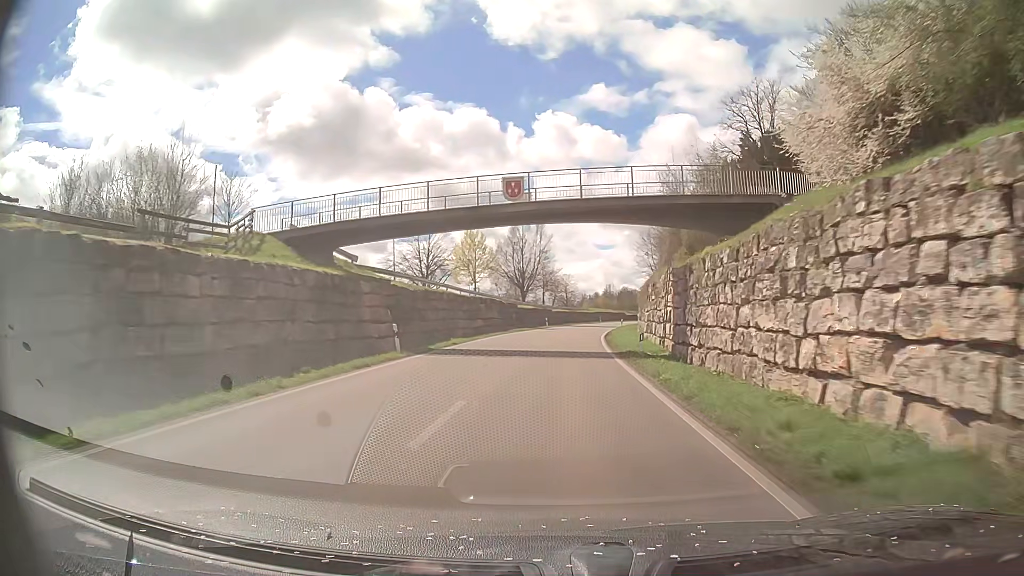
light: Day
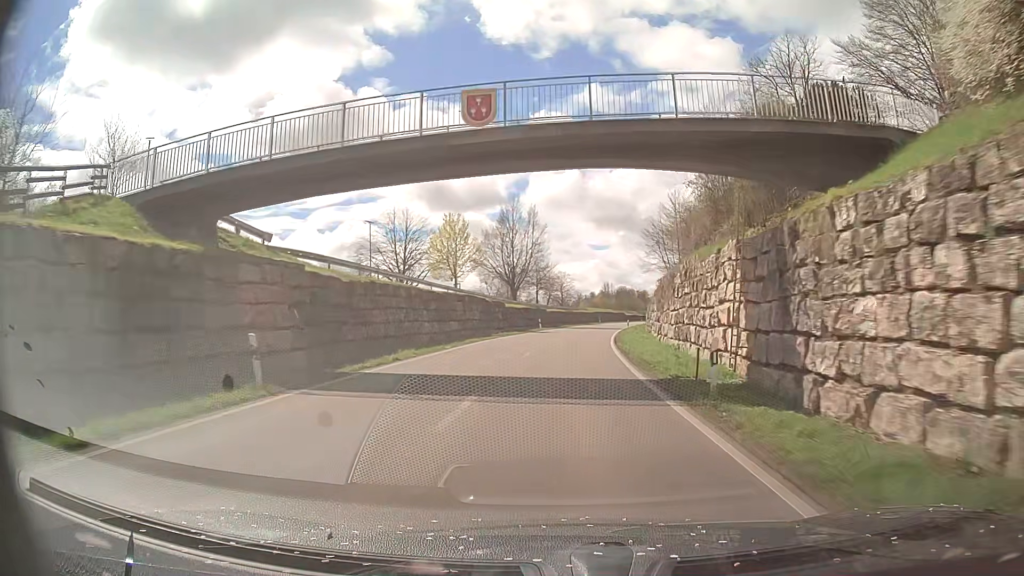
(0.0, +10.6) m; 0°
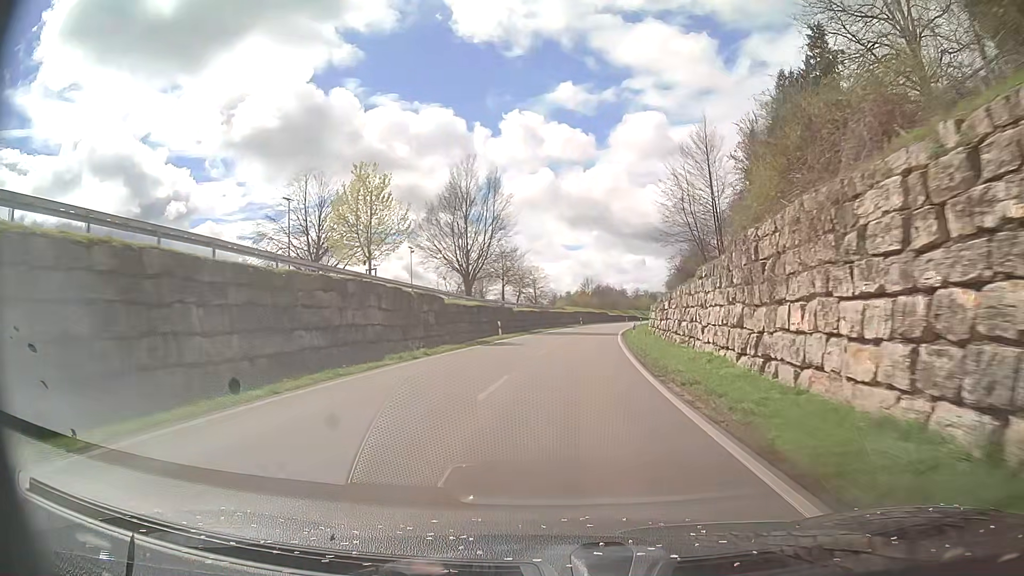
(+0.4, +21.2) m; +1°
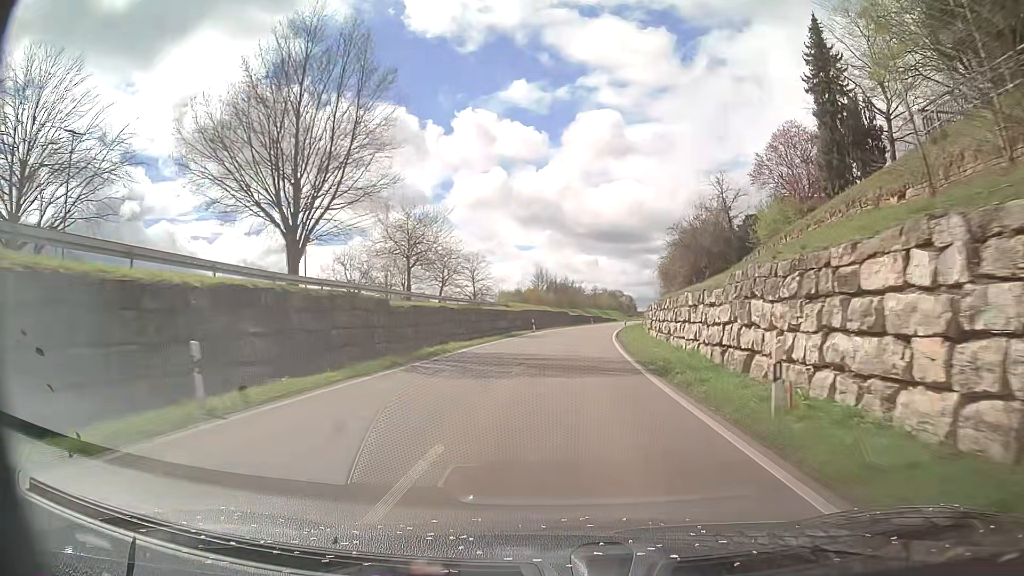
(+1.5, +31.6) m; +5°
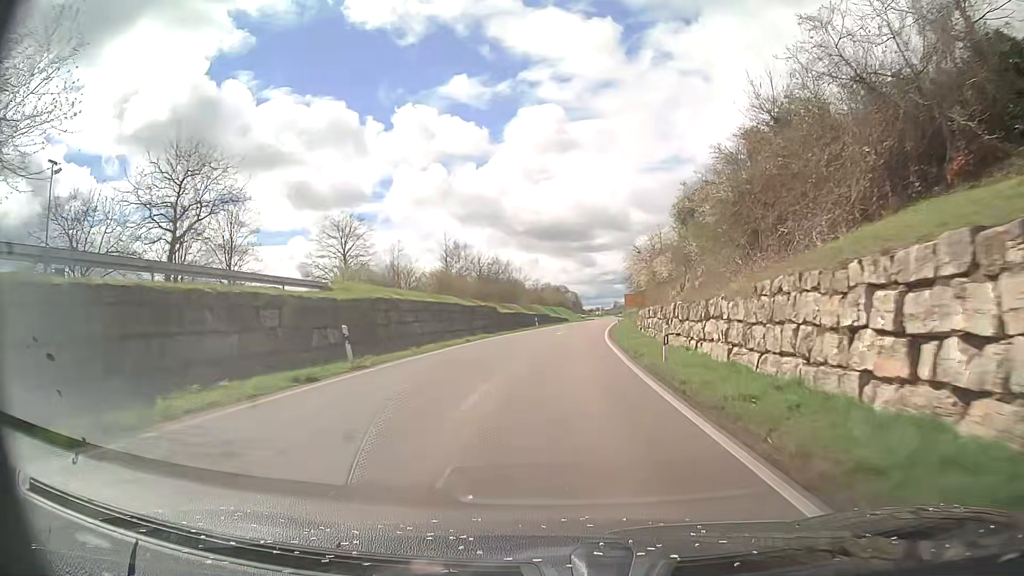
(+1.9, +42.3) m; +5°
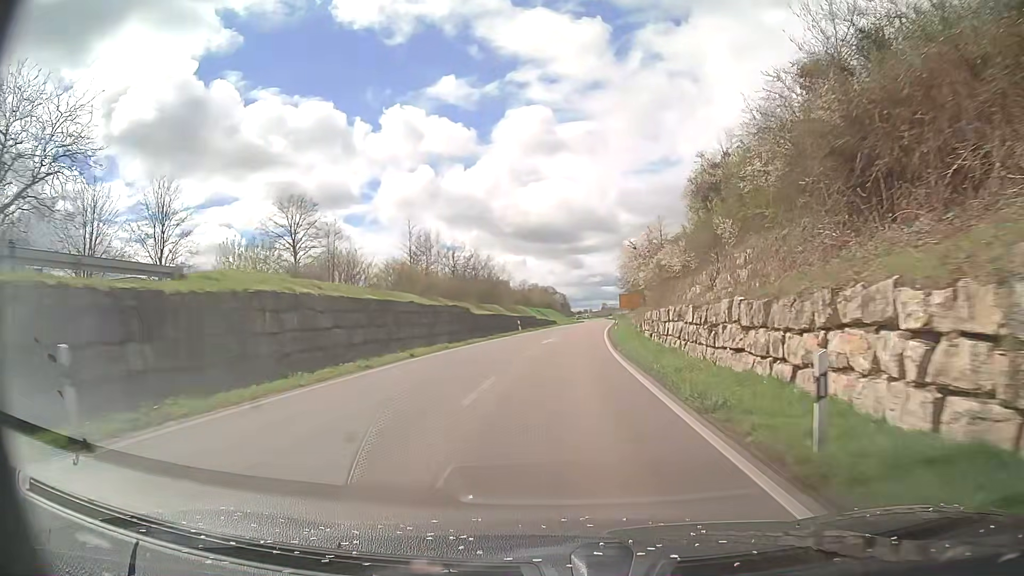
(+0.1, +10.6) m; +1°
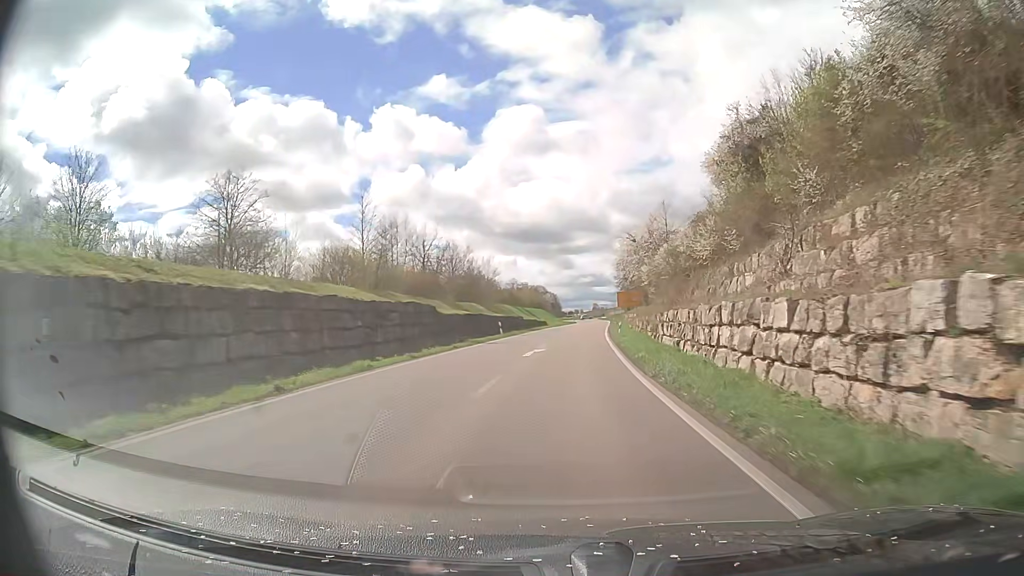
(+0.1, +10.6) m; +1°
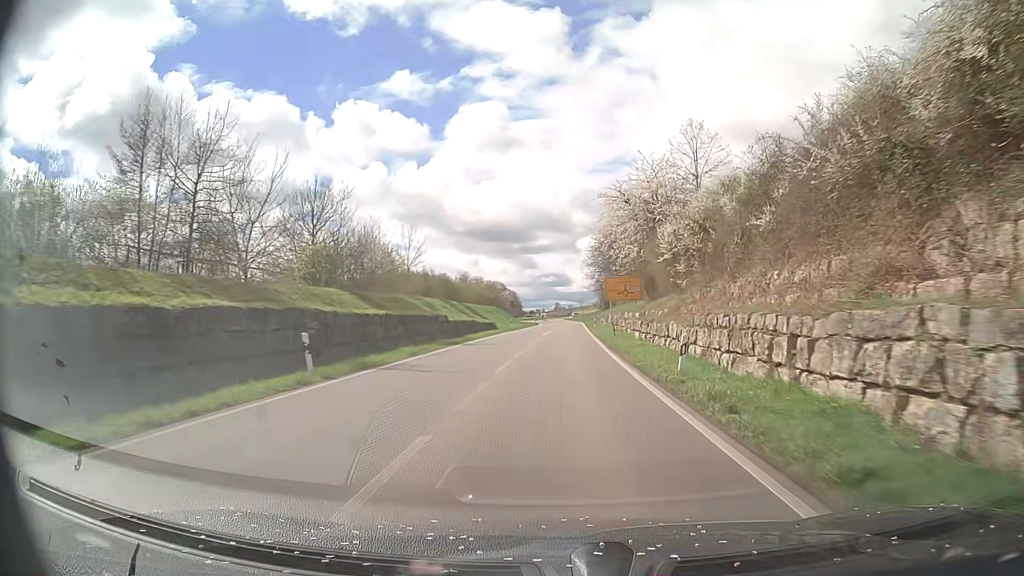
(+0.9, +31.8) m; +3°
(0, +10) (0, +20) (0, +30) (+1, +40) (+1, +50) (+1, +60) (+2, +70) (+2, +80) (+2, +90) (+2, +100) m
